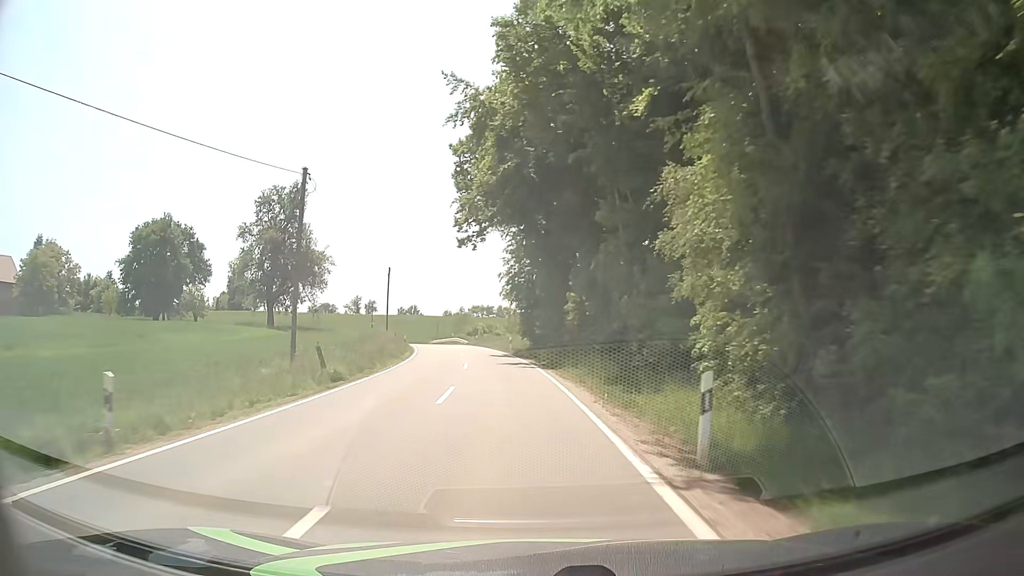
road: tertiary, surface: asphalt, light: Day
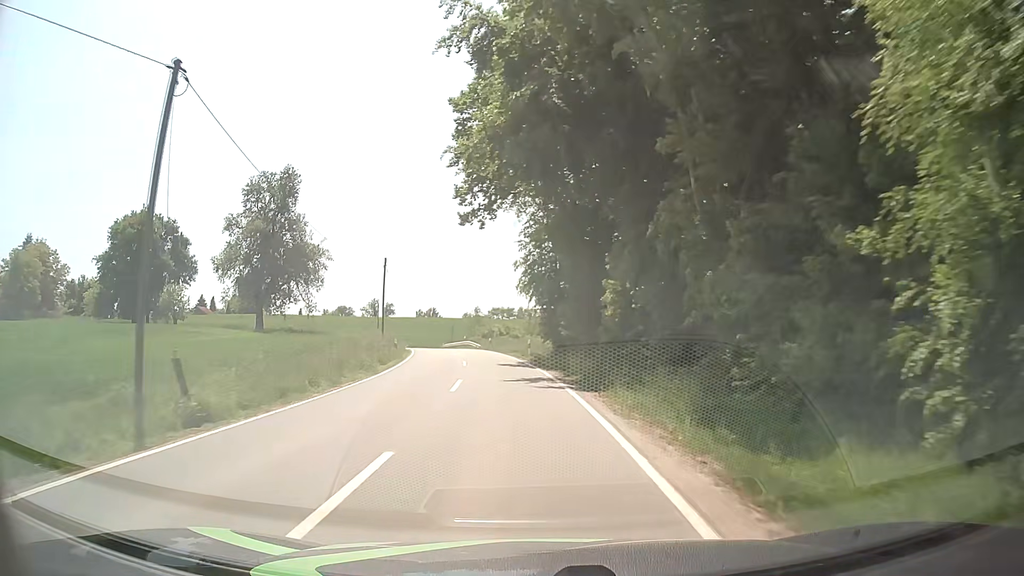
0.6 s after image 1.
(-0.1, +9.6) m; -1°
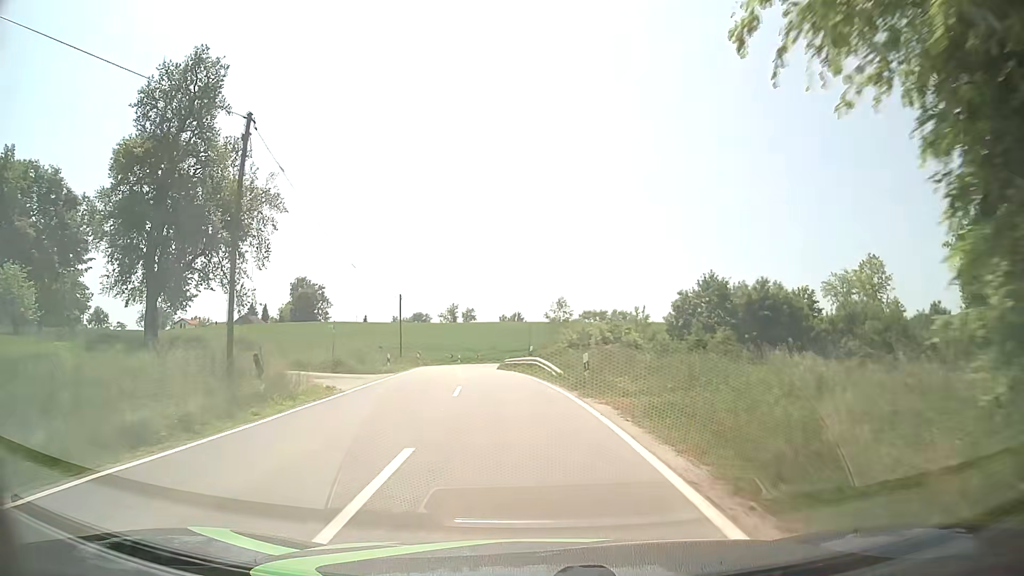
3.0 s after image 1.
(-2.5, +36.0) m; -8°
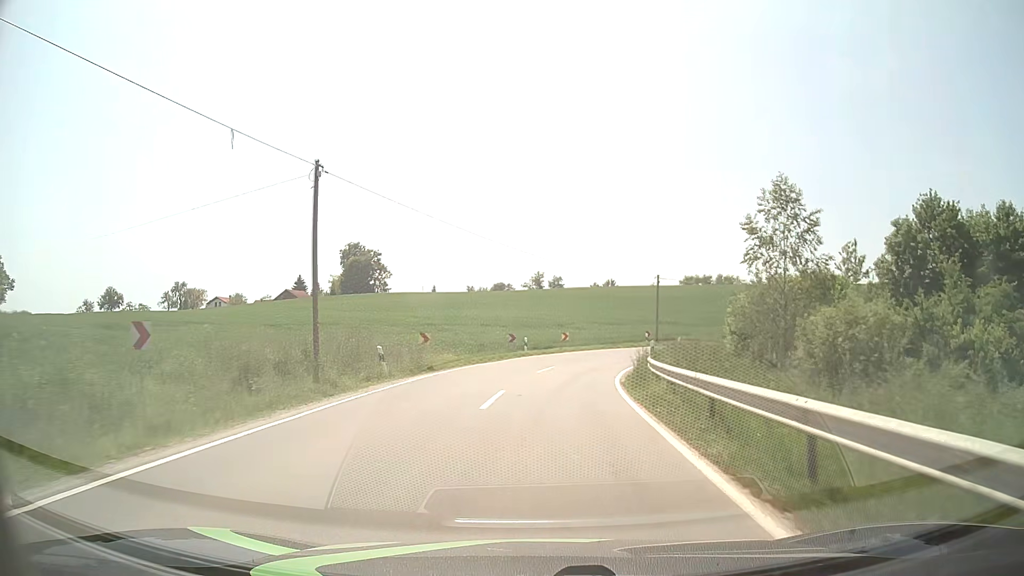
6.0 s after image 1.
(-3.1, +40.7) m; -7°
(0, +10) (+1, +20) (+2, +30) (+6, +39) (+12, +47) (+20, +53) (+29, +57) (+39, +60) (+48, +62) (+58, +64) m
